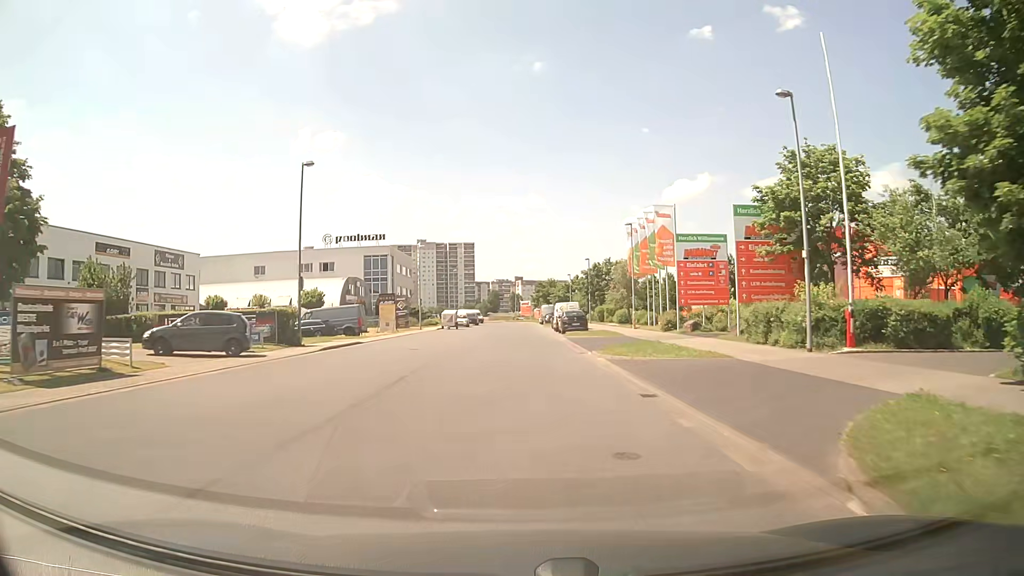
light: Day
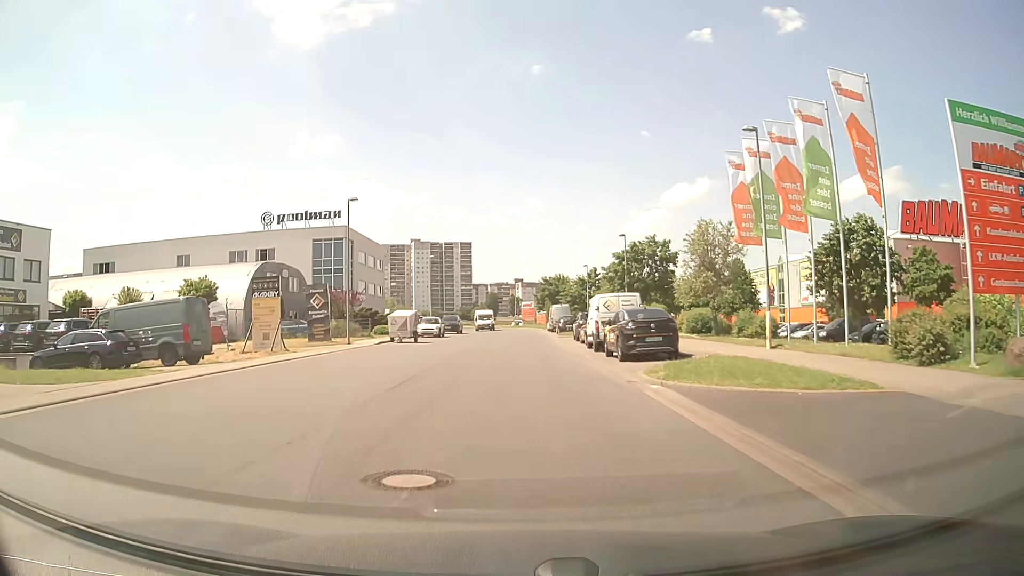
(+0.1, +25.7) m; 0°
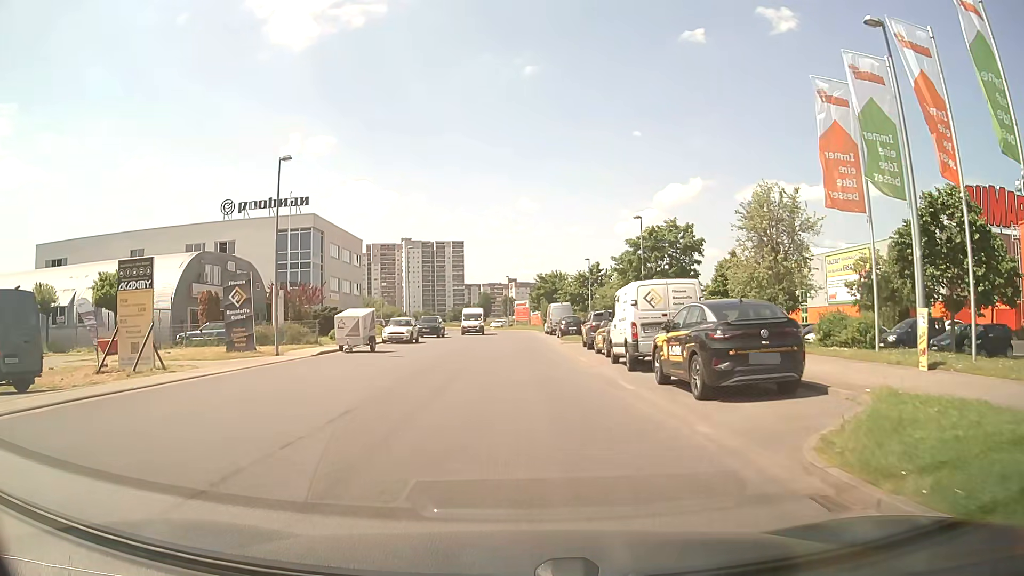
(0.0, +9.5) m; +1°
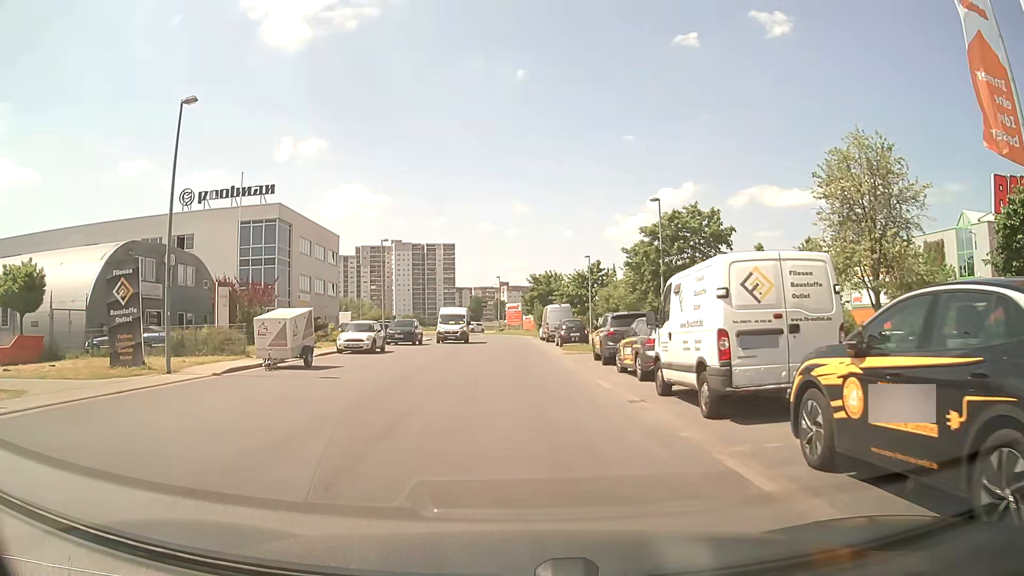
(-0.1, +7.7) m; 0°
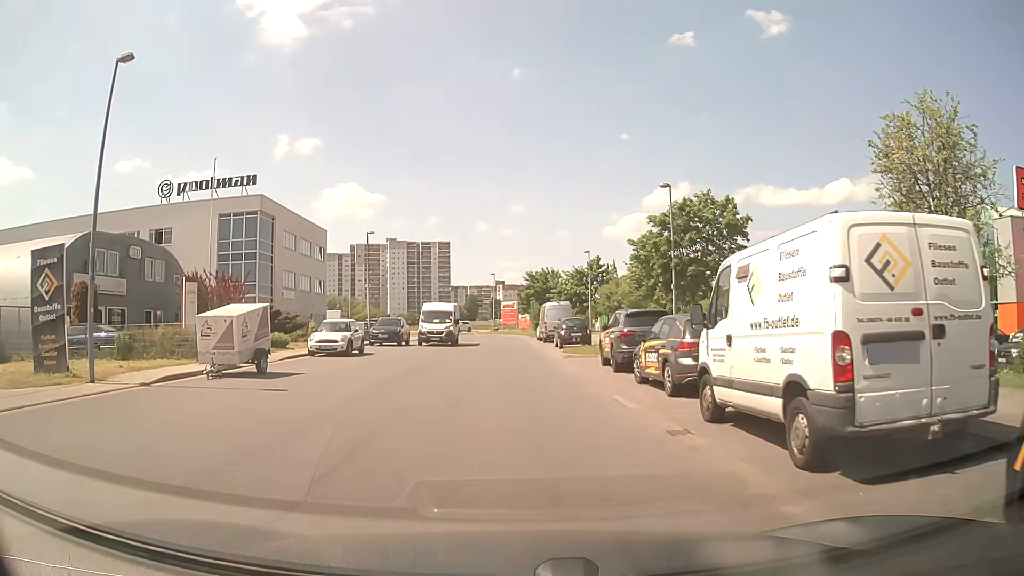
(0.0, +3.5) m; 0°
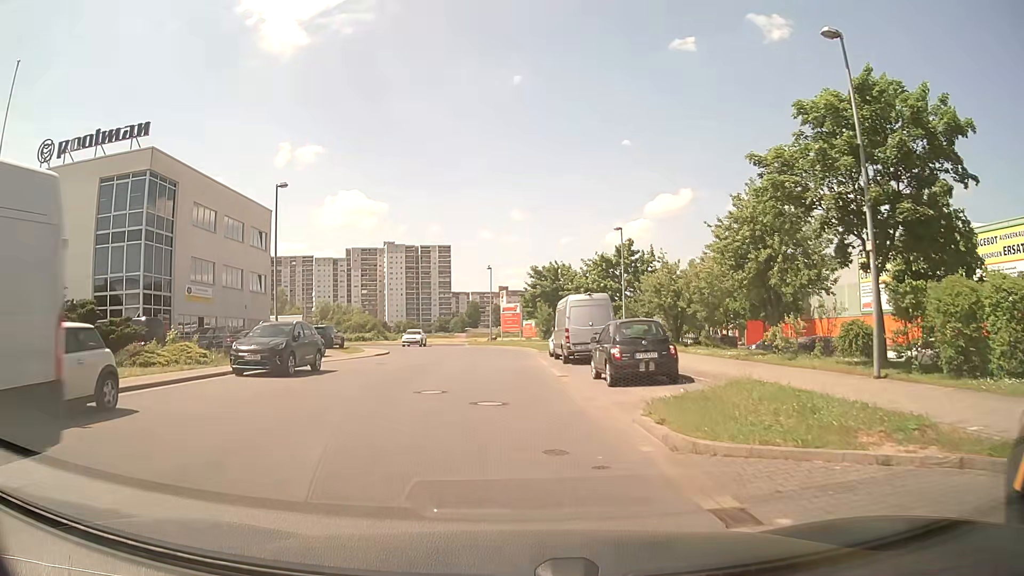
(+0.1, +18.7) m; 0°
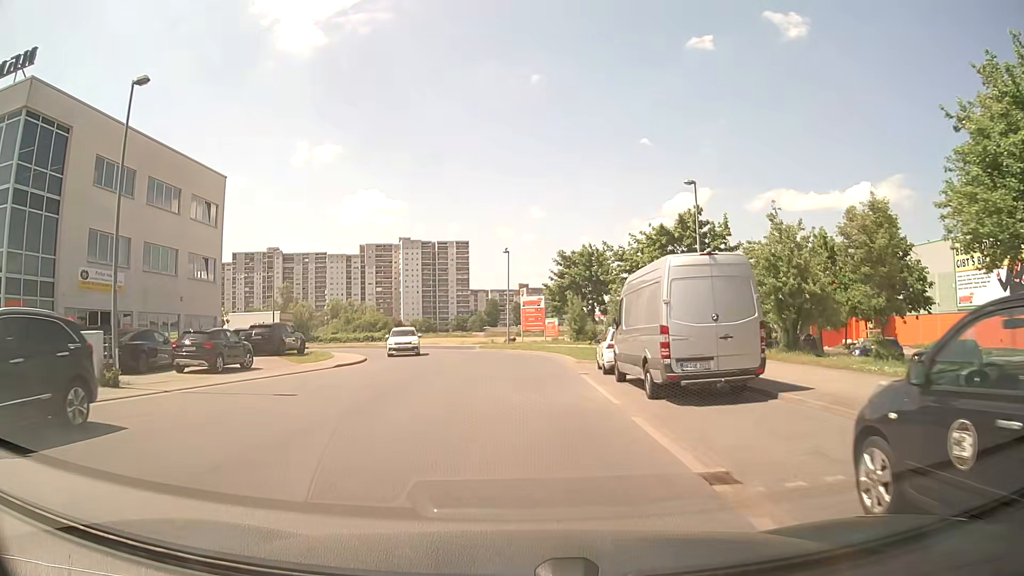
(-0.3, +14.1) m; -2°
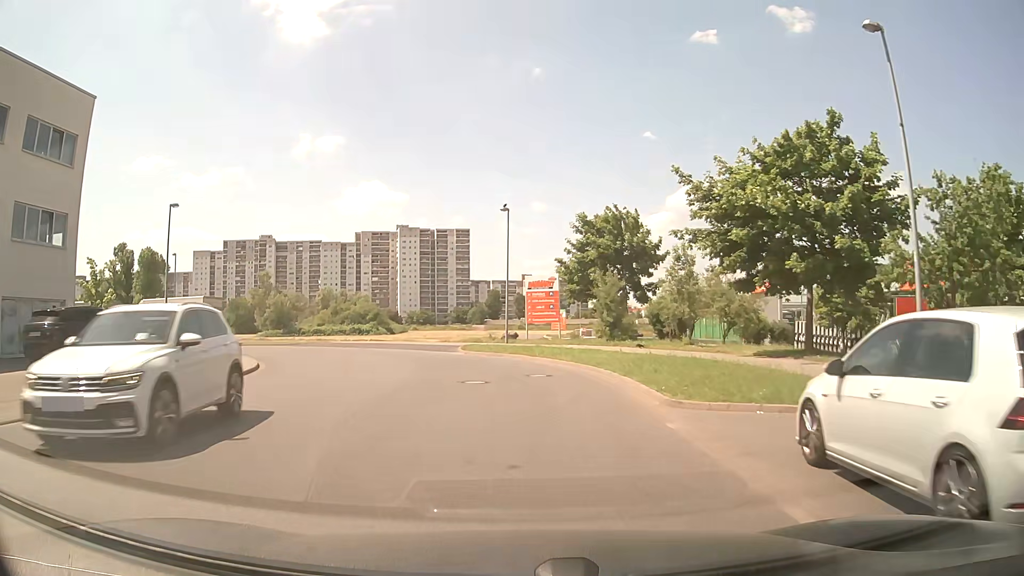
(0.0, +16.9) m; 0°
